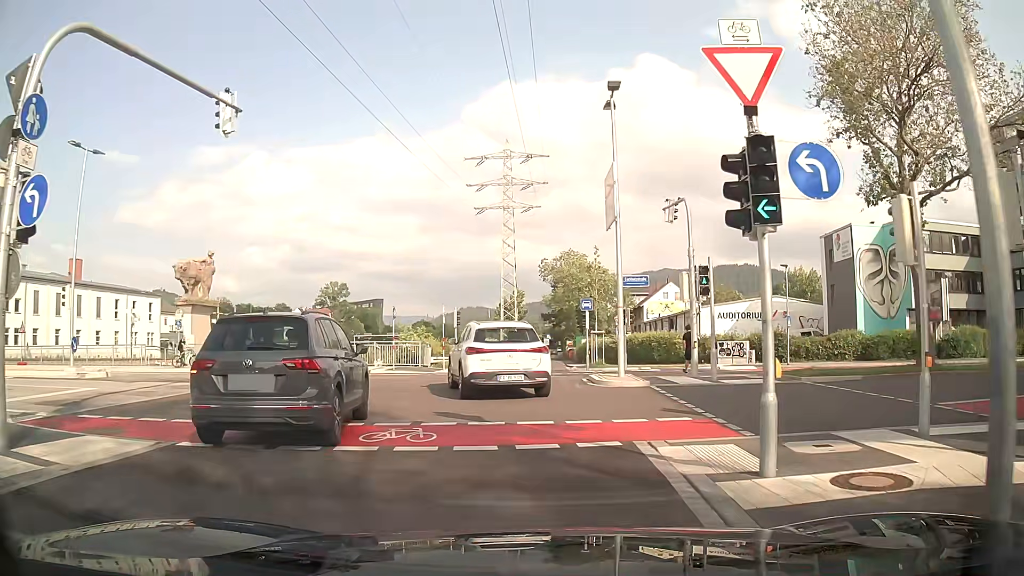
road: trunk_link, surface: asphalt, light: Day
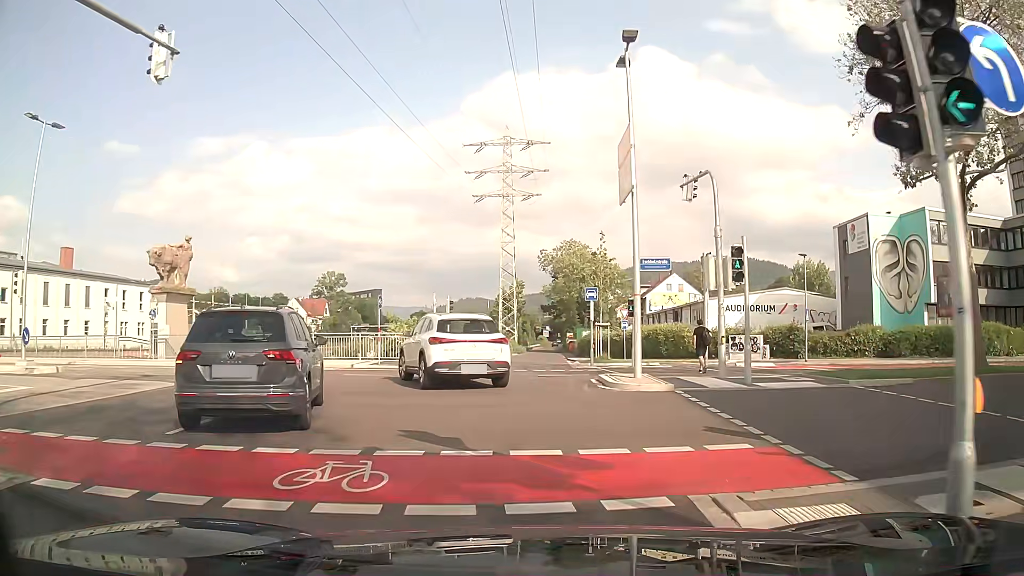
(0.0, +3.1) m; -1°
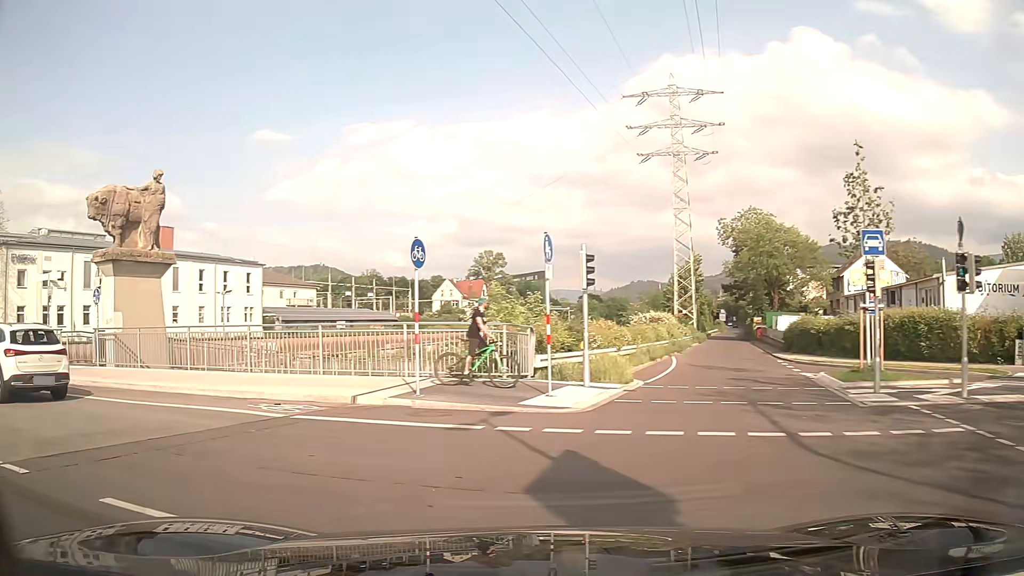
(-0.4, +17.0) m; -12°
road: secondary_link
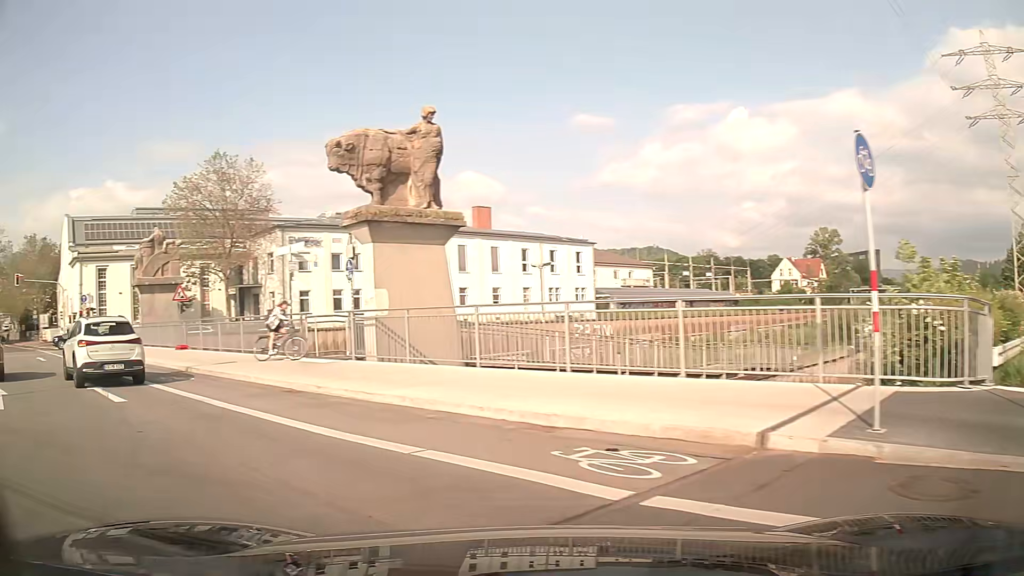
(-1.5, +6.1) m; -29°
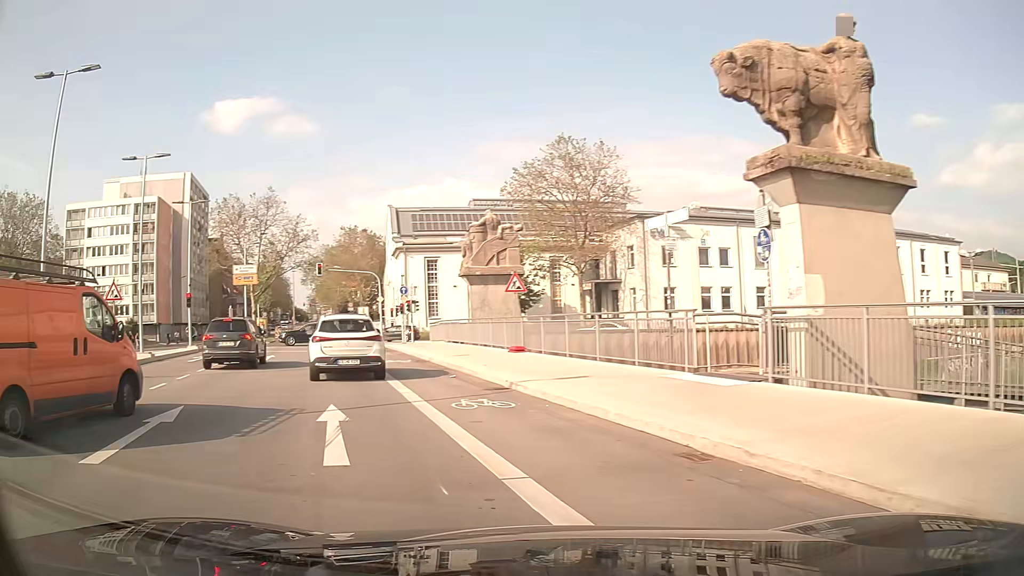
(-1.7, +6.1) m; -29°
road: secondary
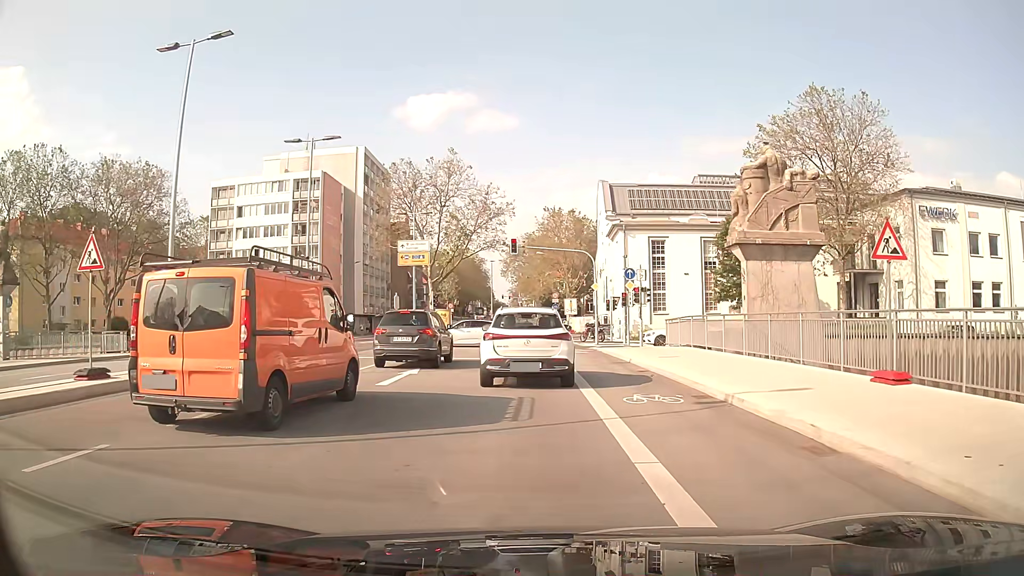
(-3.2, +12.6) m; -19°
(0, +10) (0, +20) (0, +30) (0, +40) (-1, +50) (-1, +60) (-2, +70) (-3, +80) (-3, +90) (-3, +100) m
